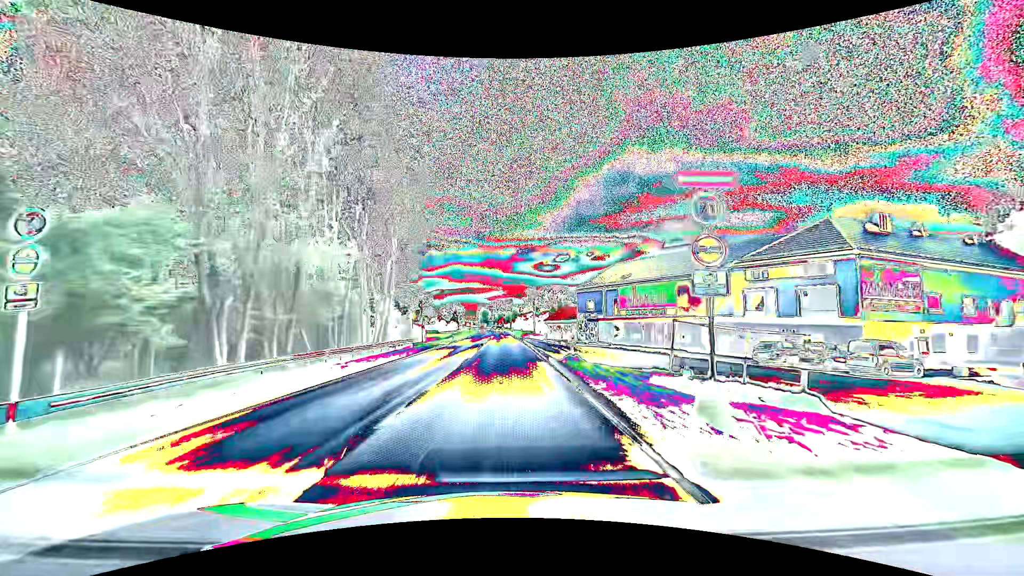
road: primary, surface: asphalt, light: Day
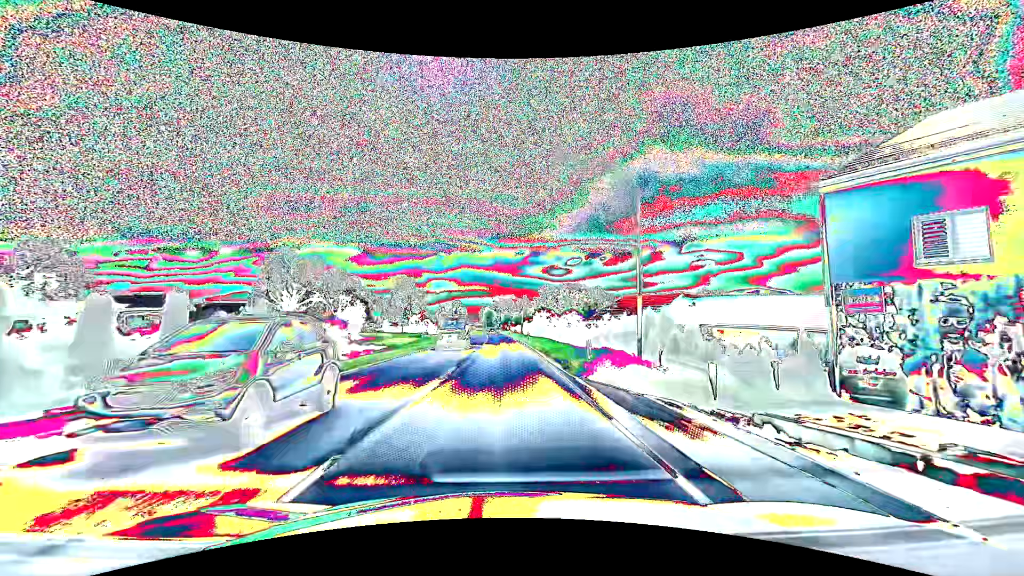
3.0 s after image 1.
(-0.4, +53.8) m; -1°
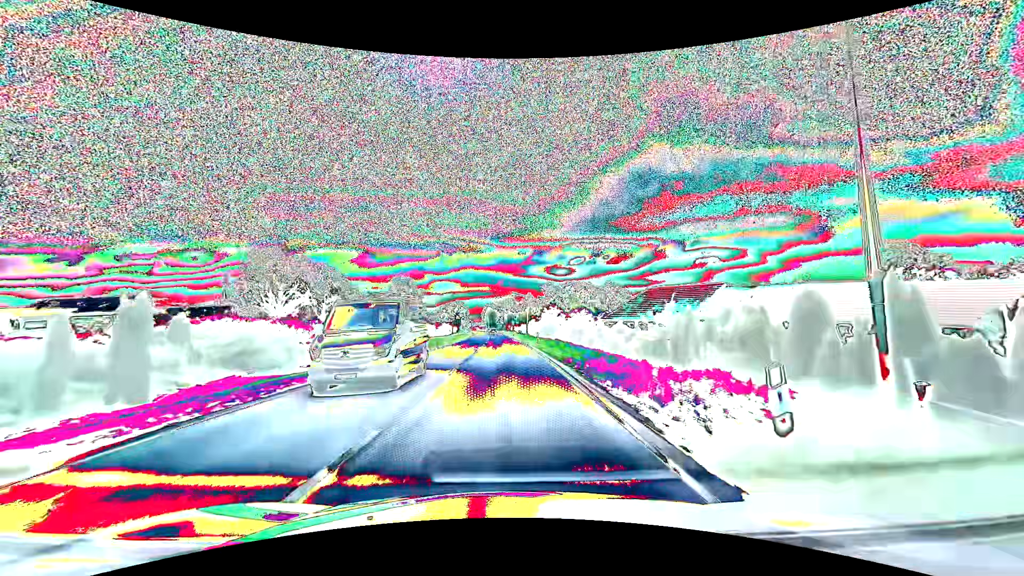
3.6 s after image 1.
(0.0, +10.7) m; 0°
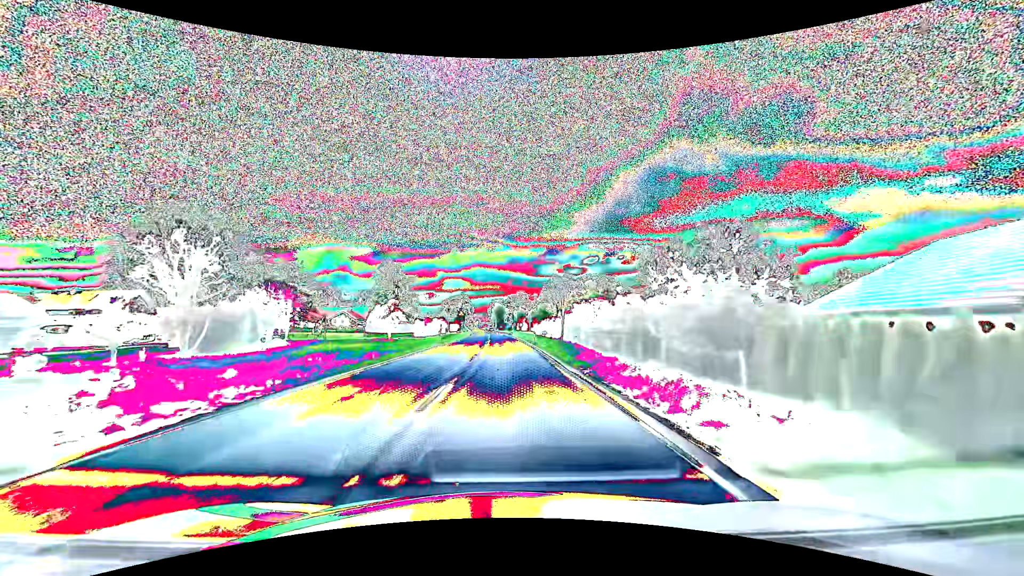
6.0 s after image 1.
(-0.7, +42.8) m; -1°
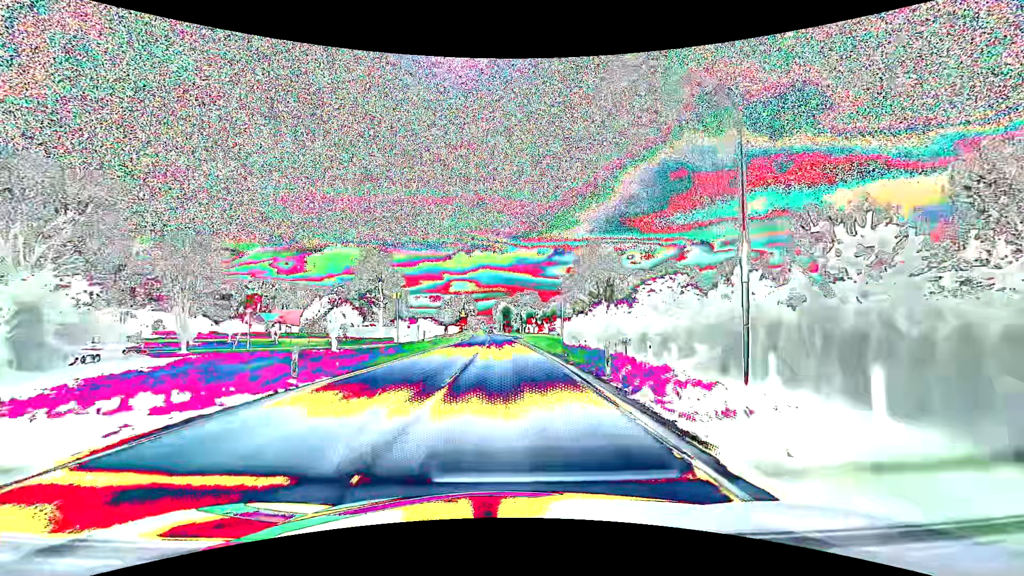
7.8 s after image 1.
(-0.1, +32.3) m; -1°
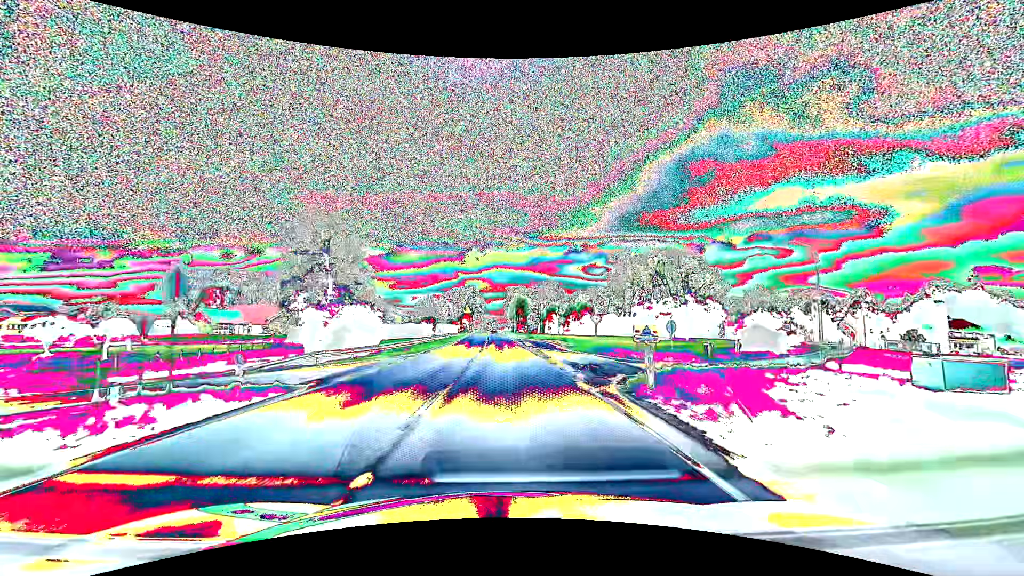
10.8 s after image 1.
(-0.7, +53.6) m; -1°
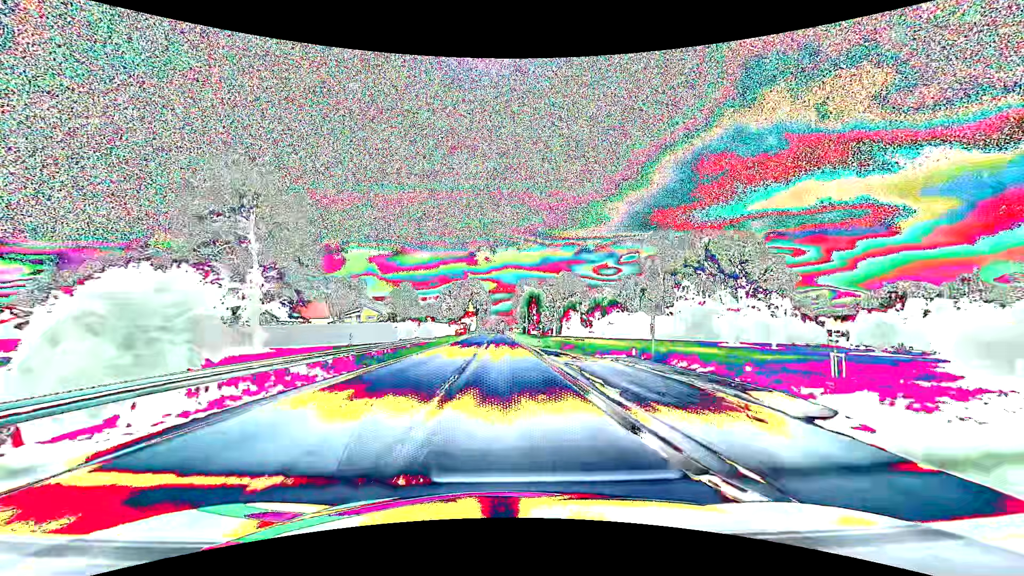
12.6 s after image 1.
(-0.4, +32.2) m; -1°
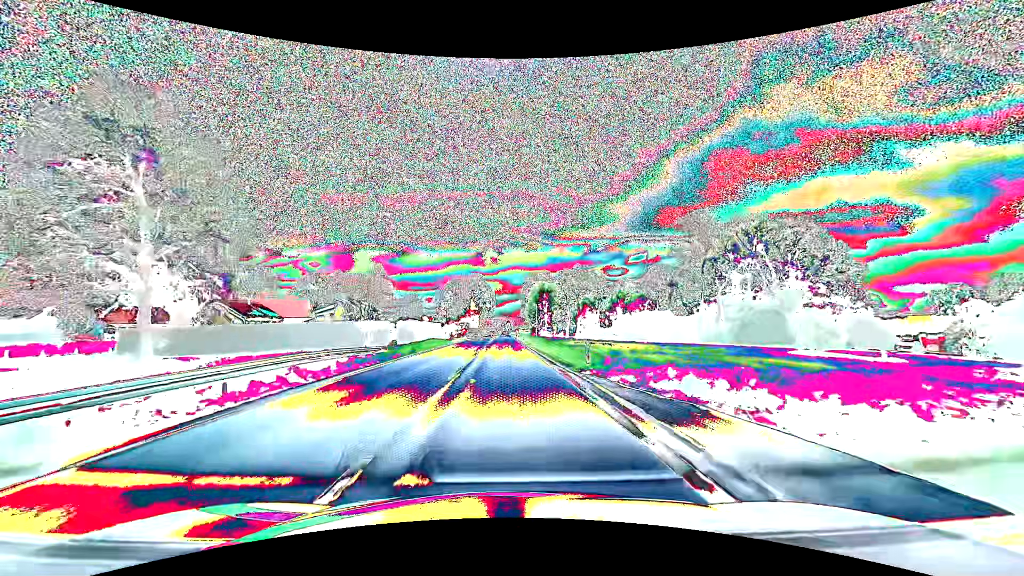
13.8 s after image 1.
(-0.2, +21.5) m; -1°
(0, +10) (0, +20) (0, +30) (0, +40) (0, +50) (0, +60) (0, +70) (0, +80) (0, +90) (0, +100) m
